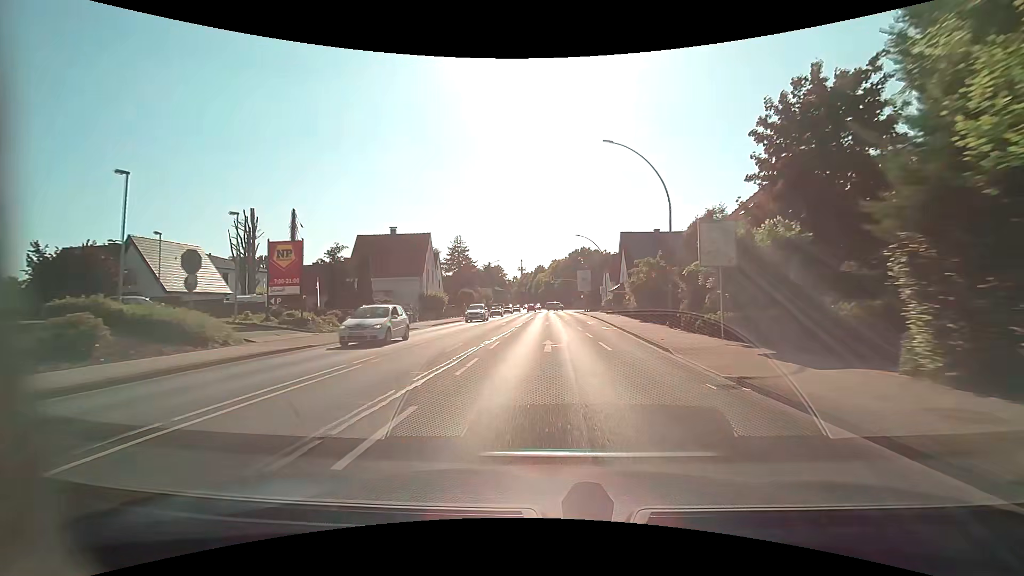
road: primary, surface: asphalt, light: Day
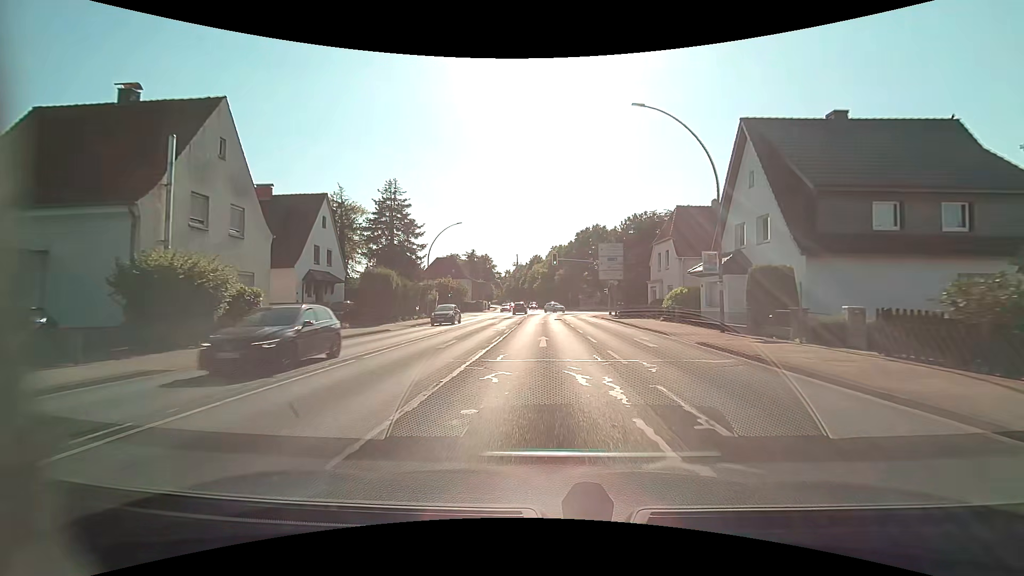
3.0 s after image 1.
(-0.3, +39.7) m; 0°
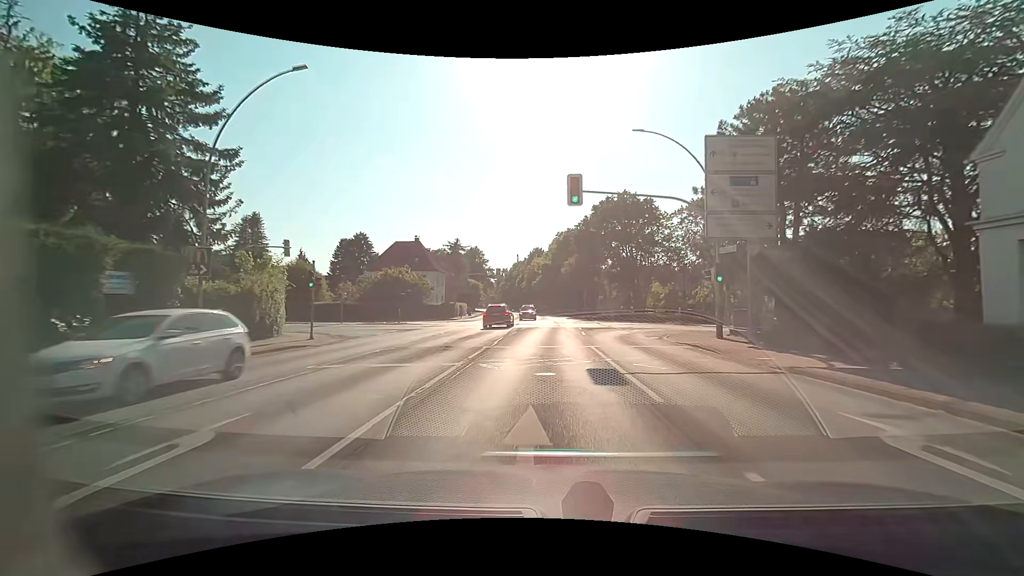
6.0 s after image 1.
(-0.1, +34.2) m; 0°
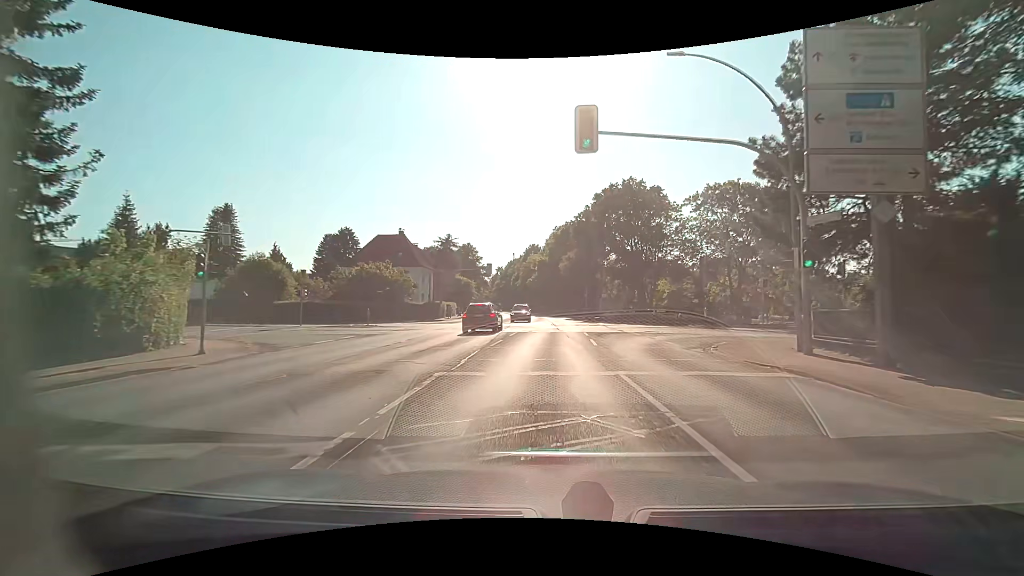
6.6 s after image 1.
(0.0, +7.3) m; 0°
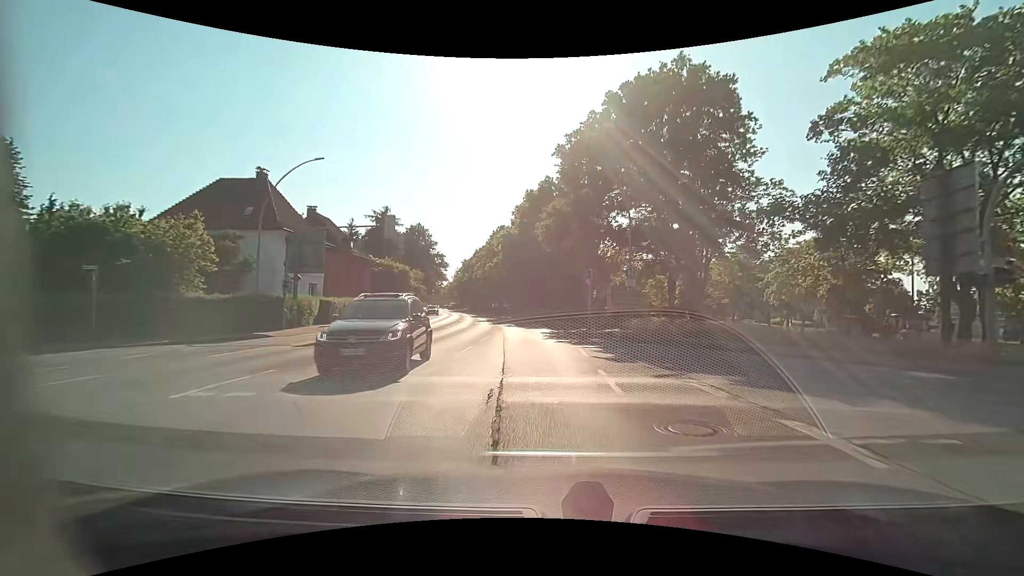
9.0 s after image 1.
(+1.0, +32.4) m; +3°
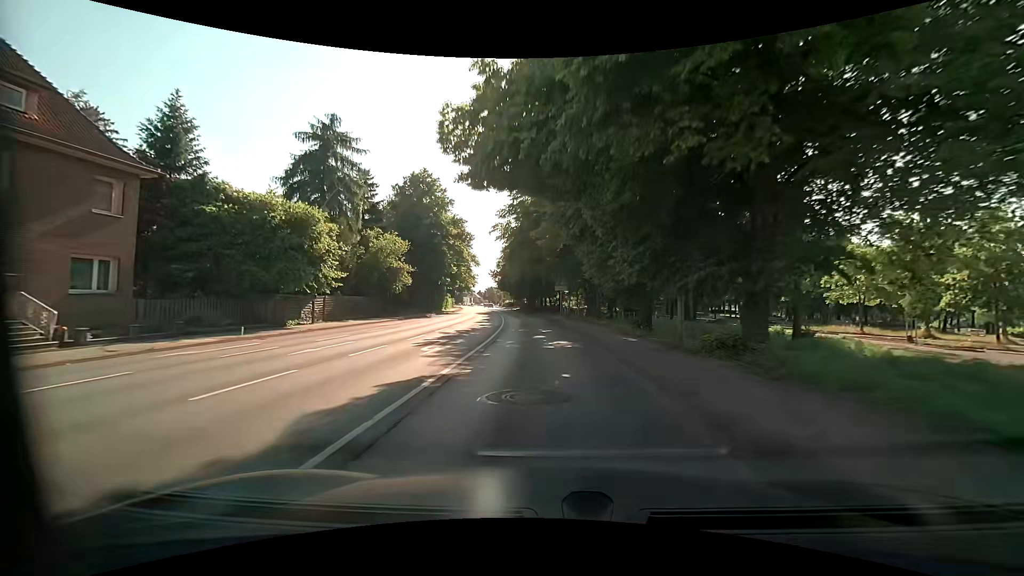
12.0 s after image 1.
(-2.2, +45.9) m; -8°
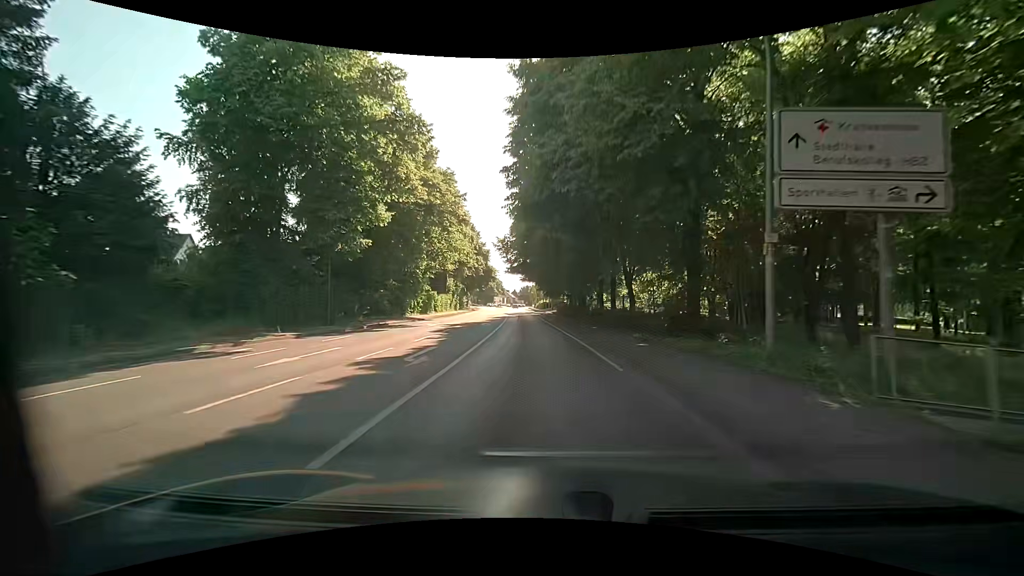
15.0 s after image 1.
(-1.6, +43.0) m; -4°
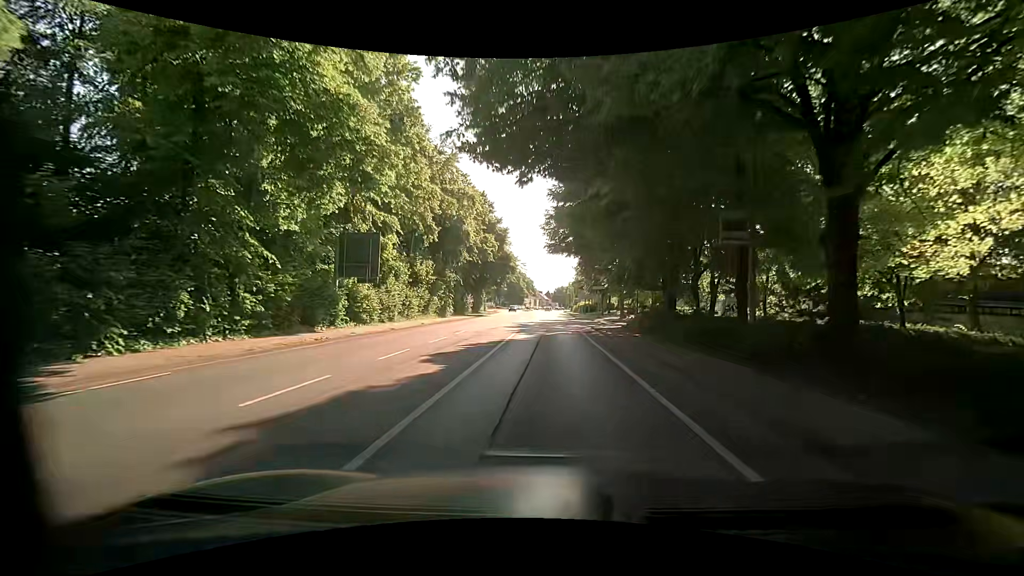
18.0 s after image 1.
(-1.2, +35.7) m; -4°
(0, +10) (0, +20) (0, +30) (0, +40) (0, +50) (+1, +60) (+1, +70) (+1, +80) (+1, +90) (+1, +100) m
